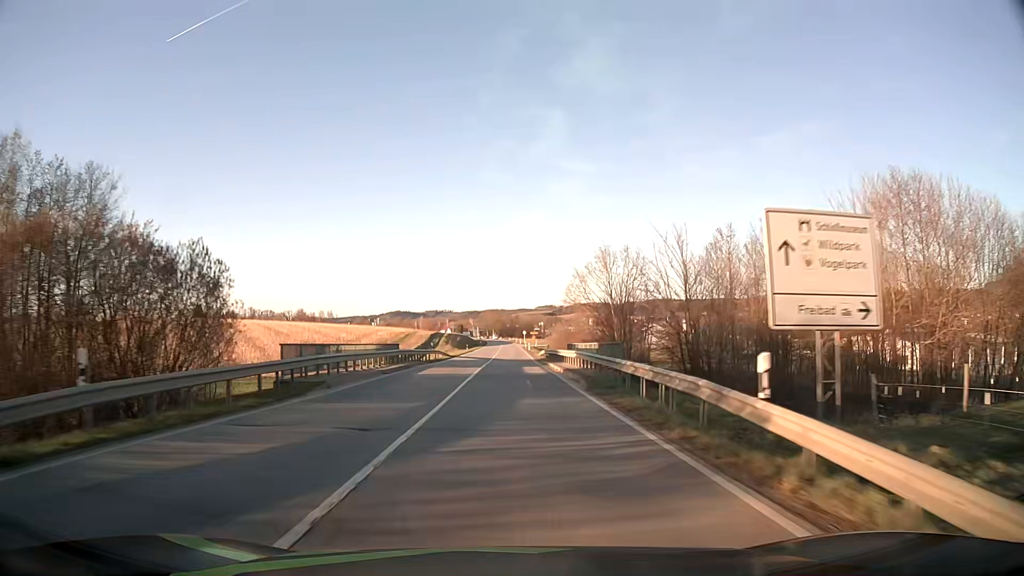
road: secondary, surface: asphalt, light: Day
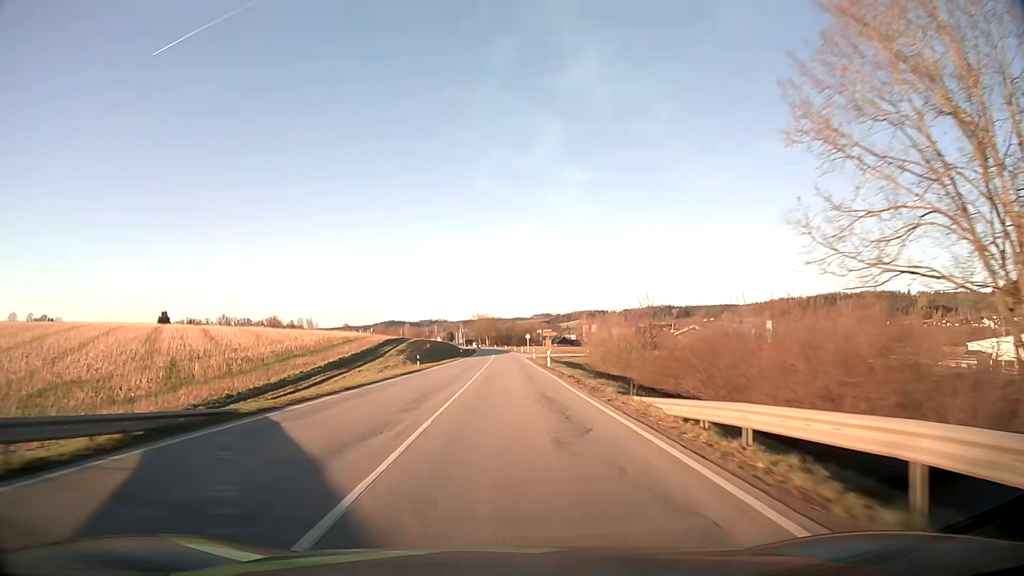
(+0.2, +54.3) m; 0°
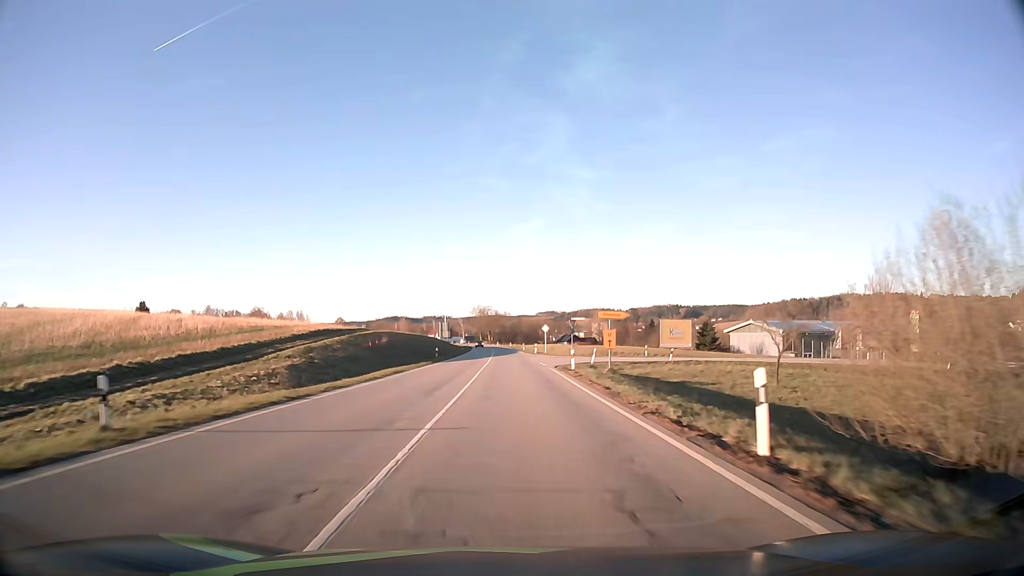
(-0.1, +40.2) m; 0°
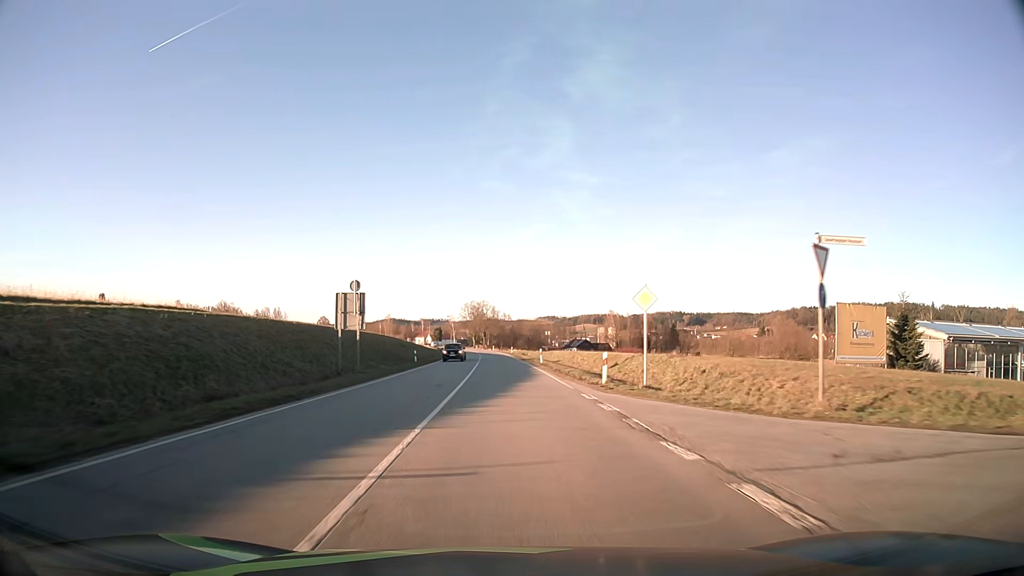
(0.0, +53.7) m; 0°
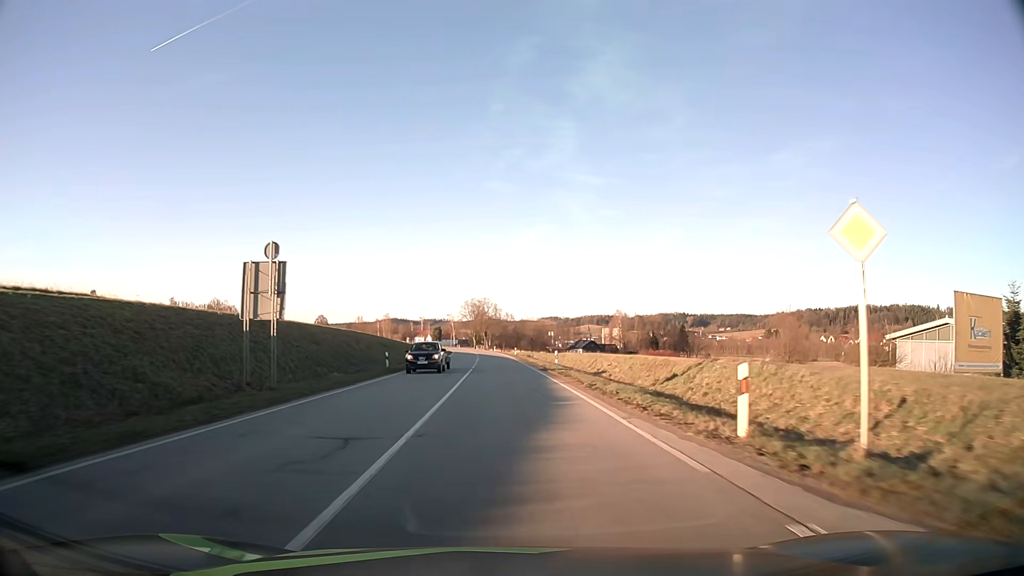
(0.0, +13.5) m; 0°
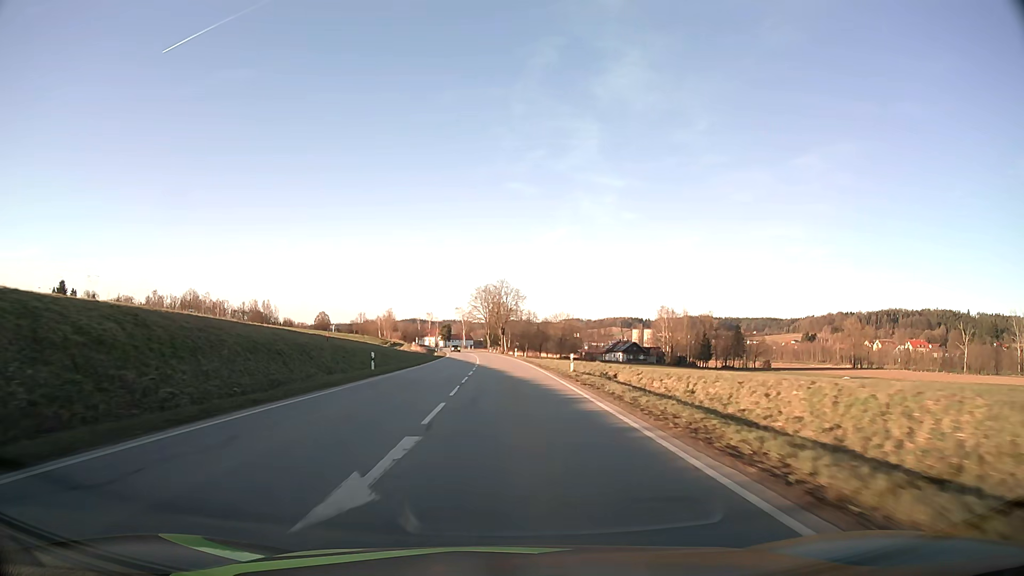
(-0.9, +54.0) m; -2°
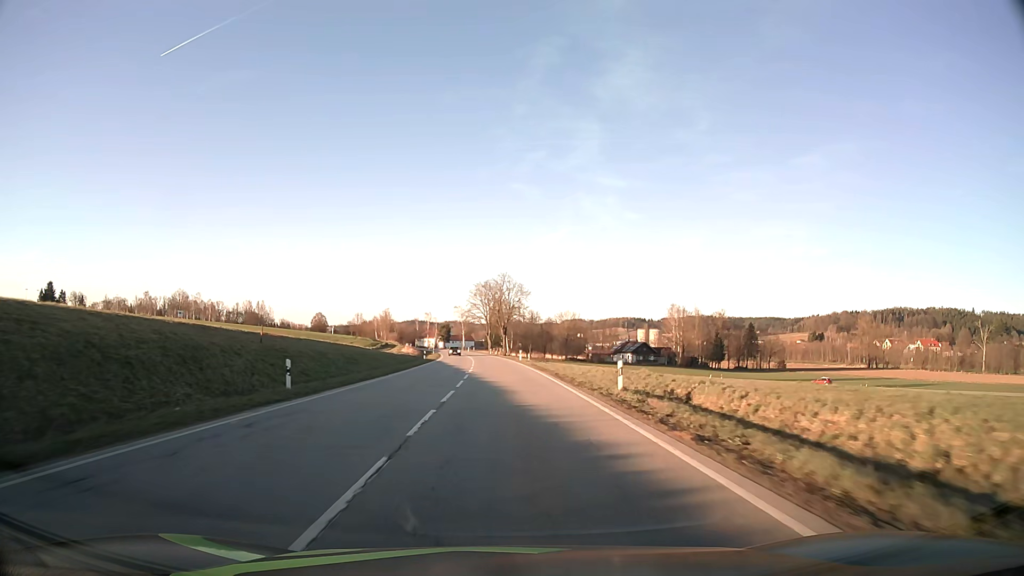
(0.0, +13.5) m; 0°
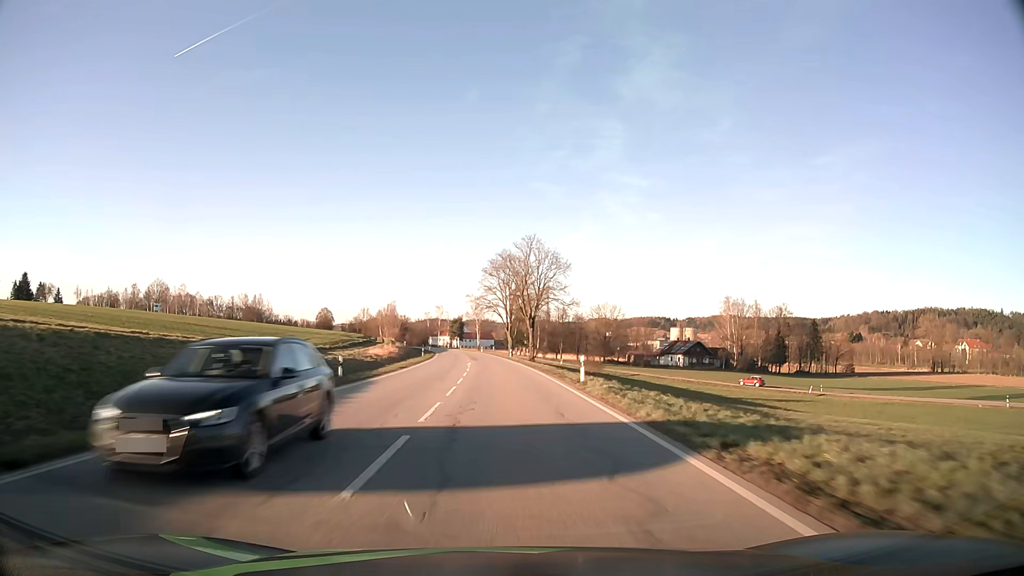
(-0.5, +40.6) m; -2°
(0, +10) (0, +20) (0, +30) (-1, +40) (-1, +50) (-2, +60) (-3, +70) (-3, +80) (-4, +90) (-5, +100) m
